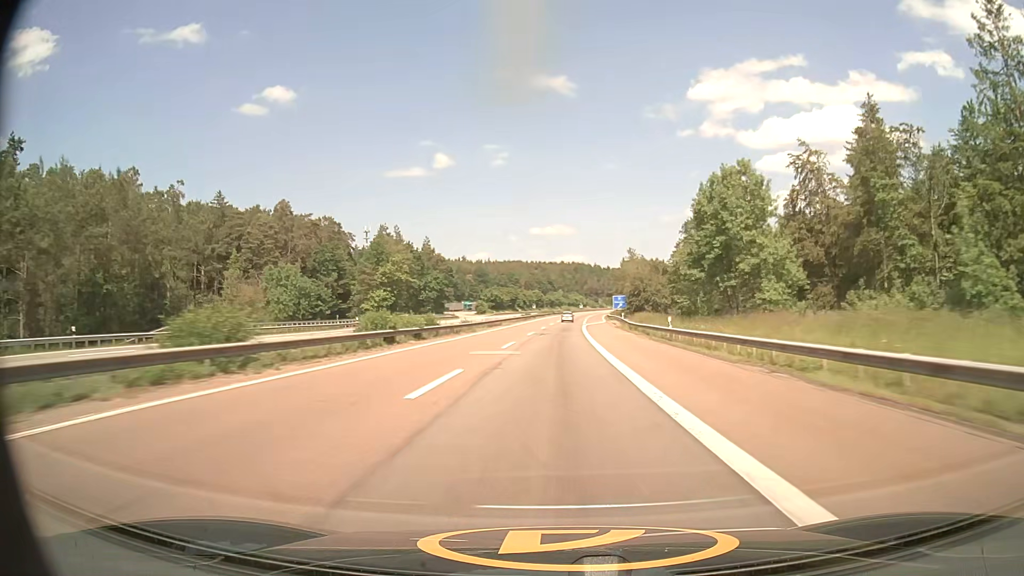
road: motorway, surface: asphalt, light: Day
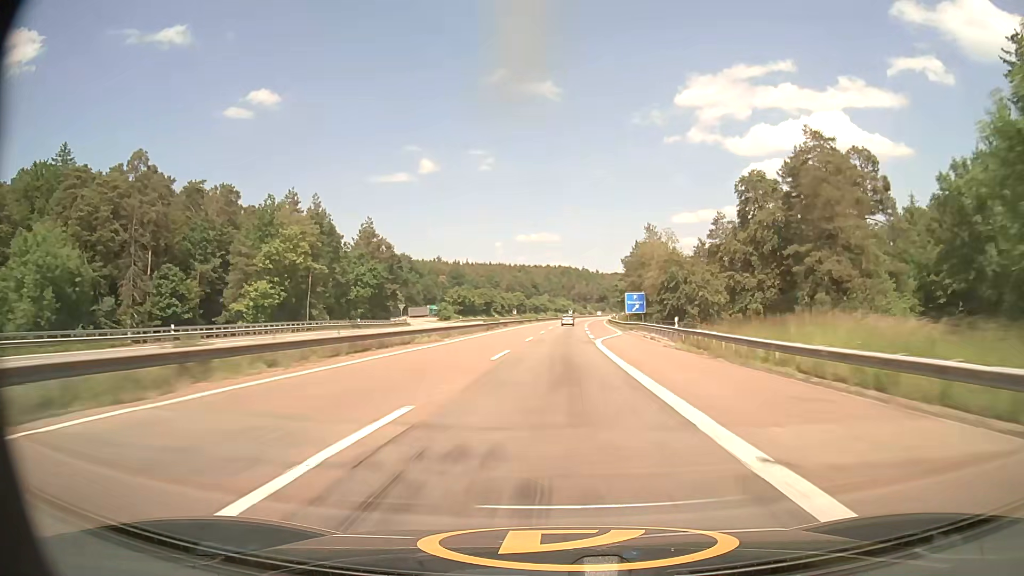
(+0.4, +43.5) m; +1°
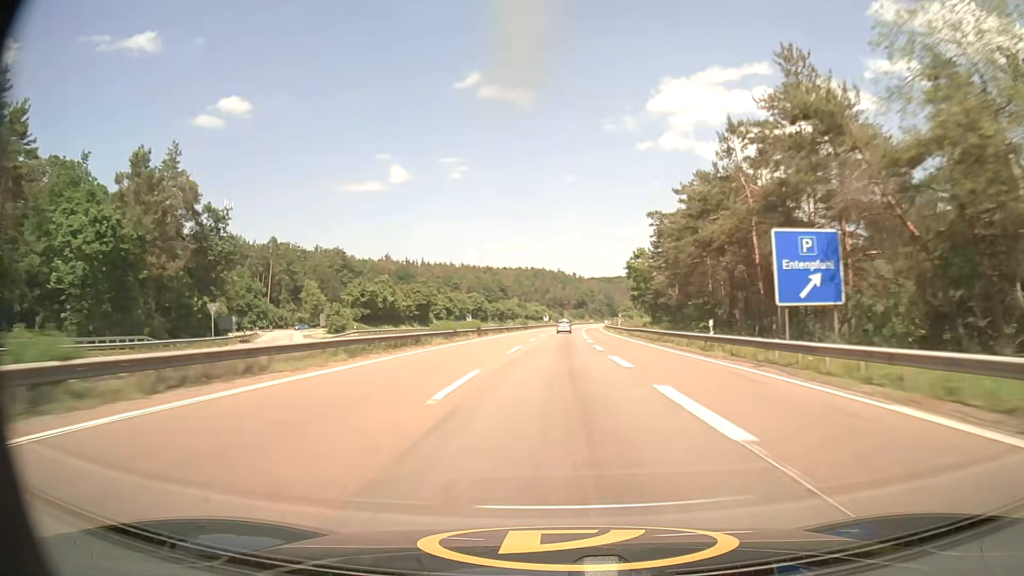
(+1.5, +64.8) m; +2°
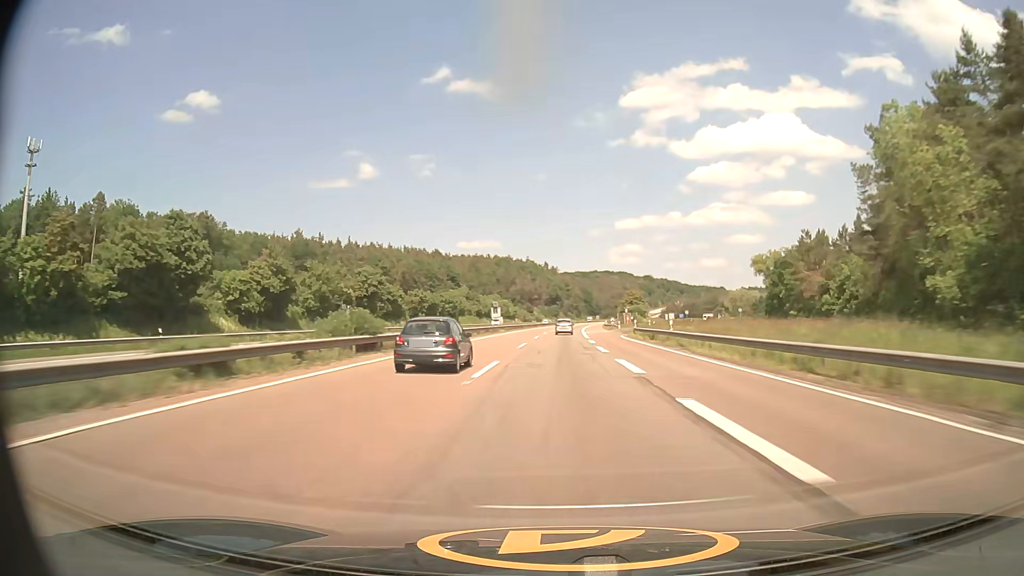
(+1.6, +85.8) m; +2°
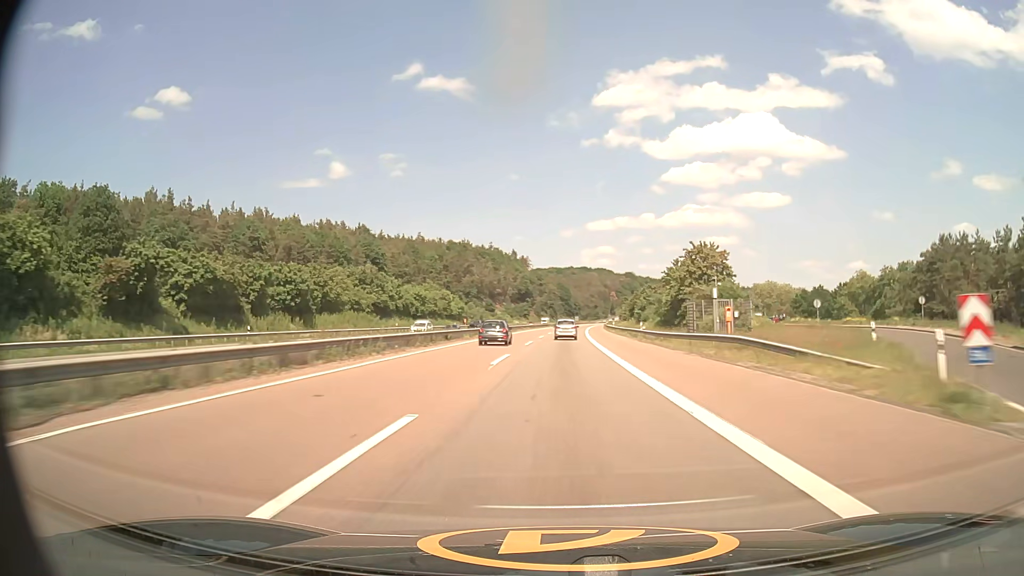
(+1.8, +85.2) m; +2°
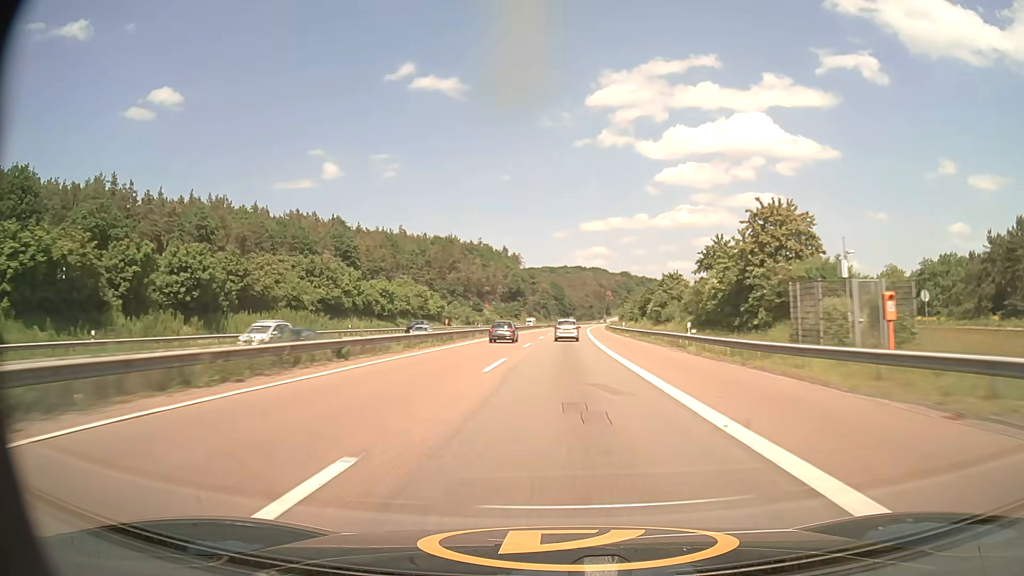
(+0.1, +21.2) m; 0°
(0, +10) (0, +20) (0, +30) (0, +40) (+1, +50) (+1, +60) (+1, +70) (+1, +80) (+2, +90) (+2, +100) m
